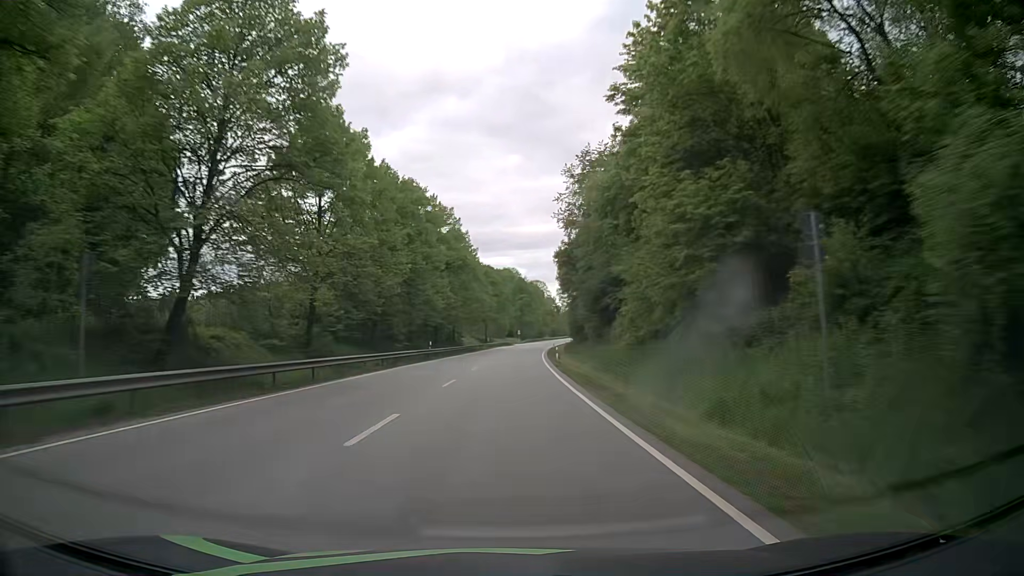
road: primary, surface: asphalt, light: Day
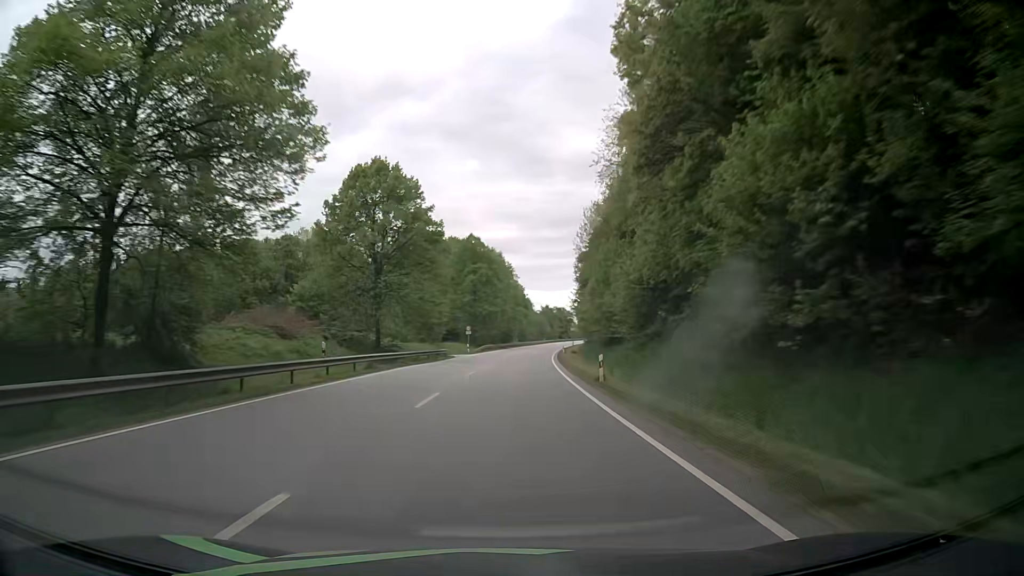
(+1.7, +78.8) m; +3°
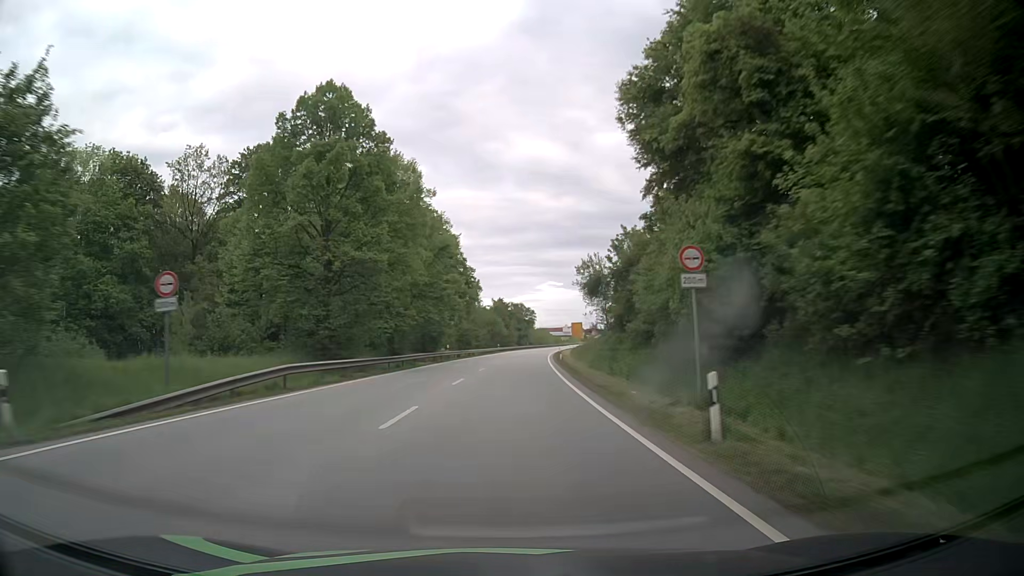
(+2.1, +63.0) m; +4°
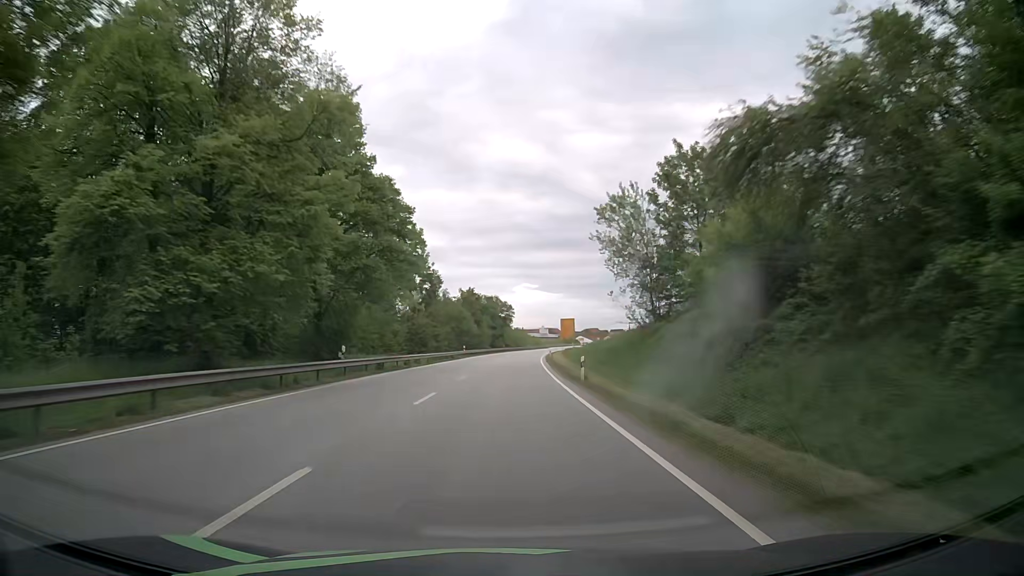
(+0.7, +31.5) m; +2°
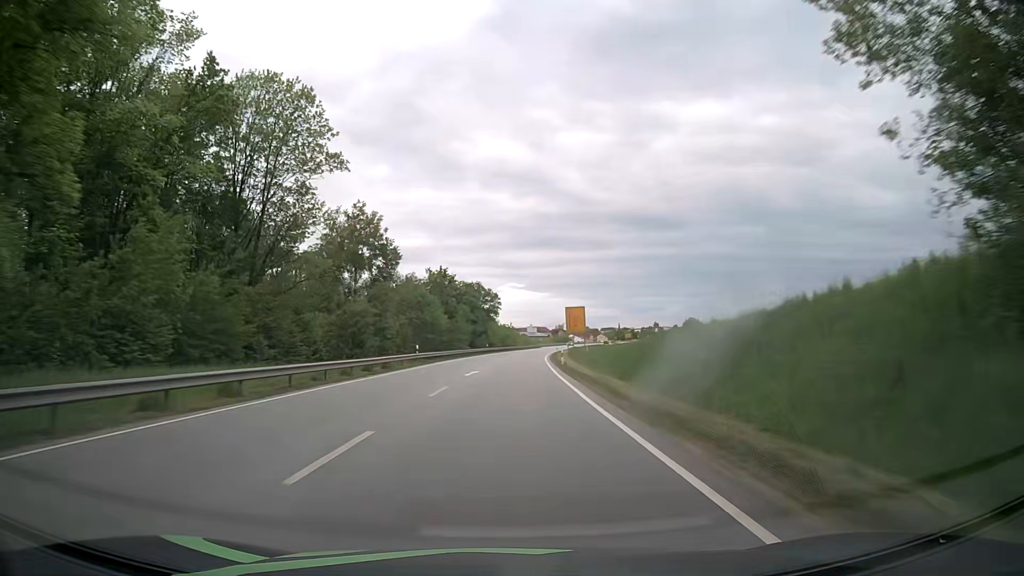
(+0.4, +31.6) m; +1°
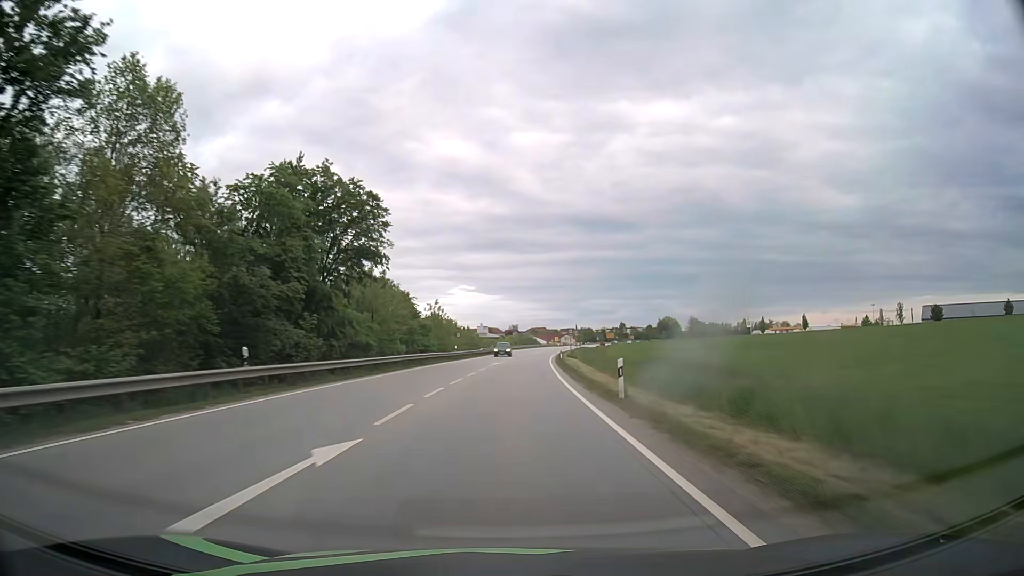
(+3.2, +78.9) m; +4°
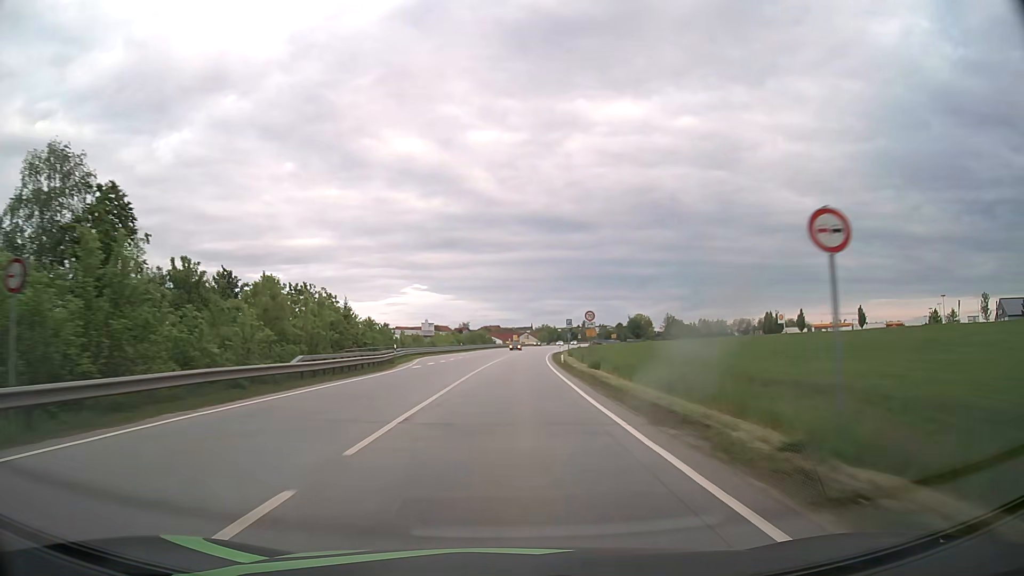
(+2.0, +63.1) m; +4°
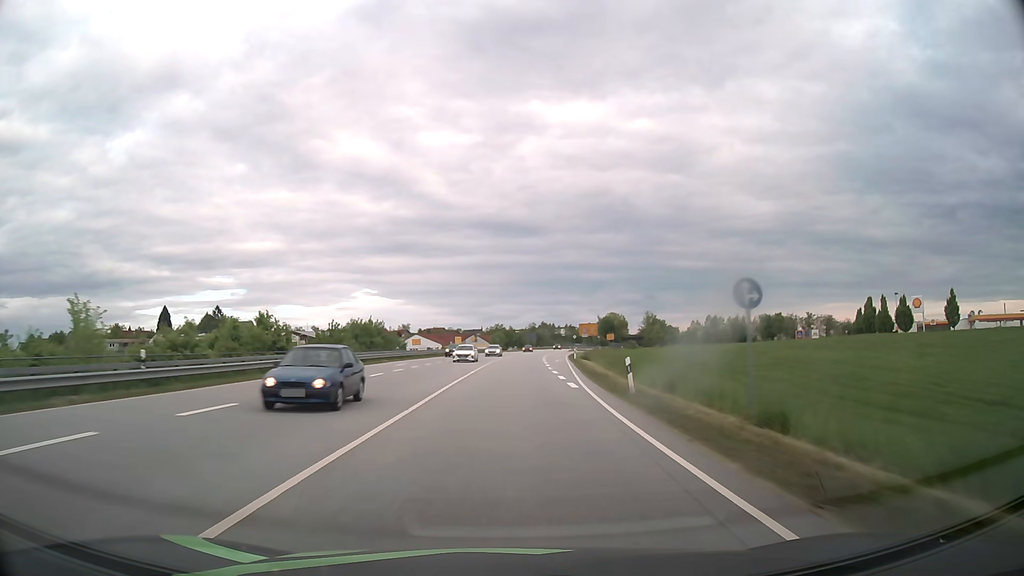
(+3.1, +78.8) m; +4°
(0, +10) (0, +20) (0, +30) (+1, +40) (+1, +50) (+1, +60) (+2, +70) (+3, +80) (+3, +90) (+4, +100) m
